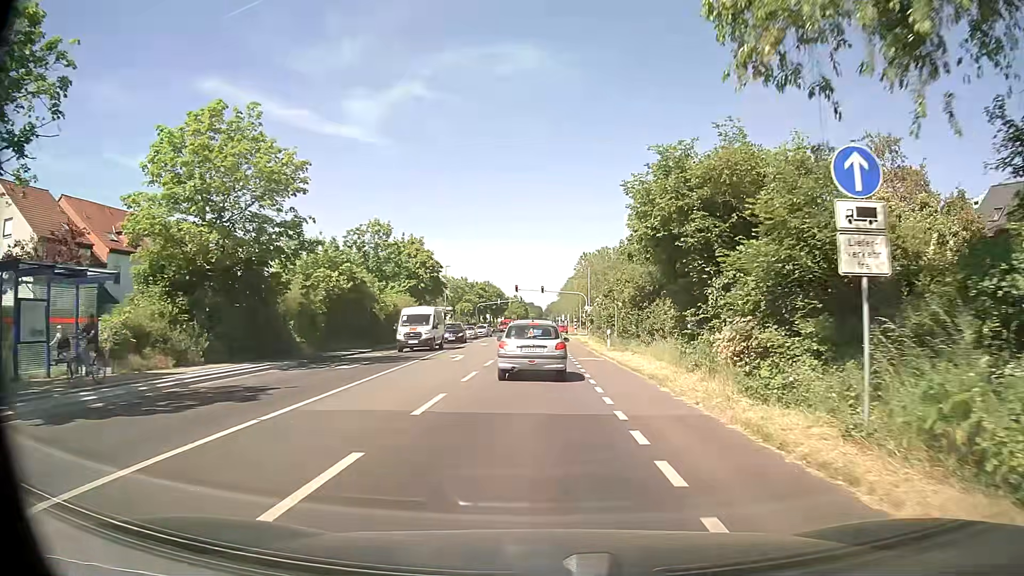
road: secondary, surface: asphalt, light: Day
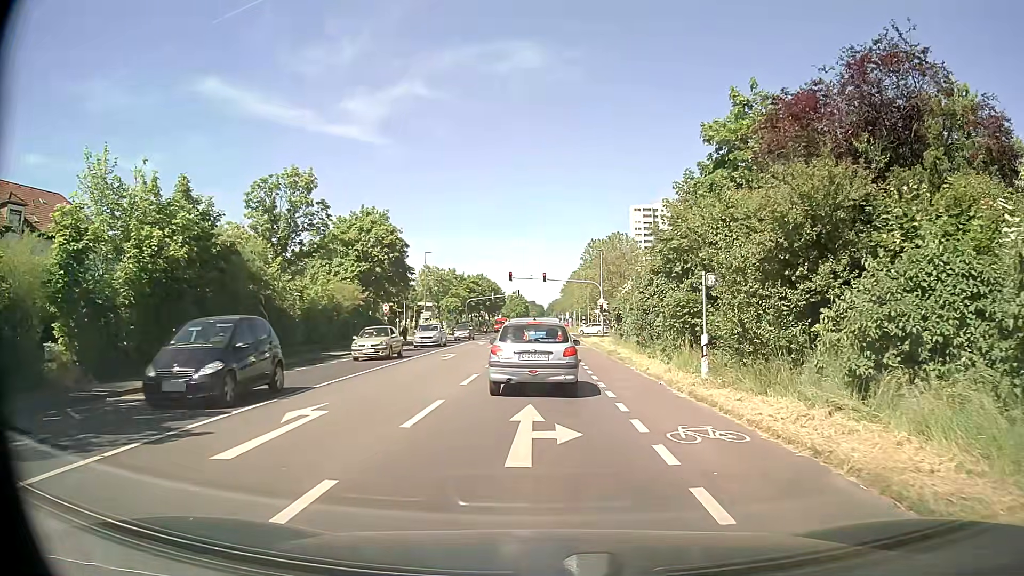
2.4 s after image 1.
(-0.2, +18.7) m; 0°
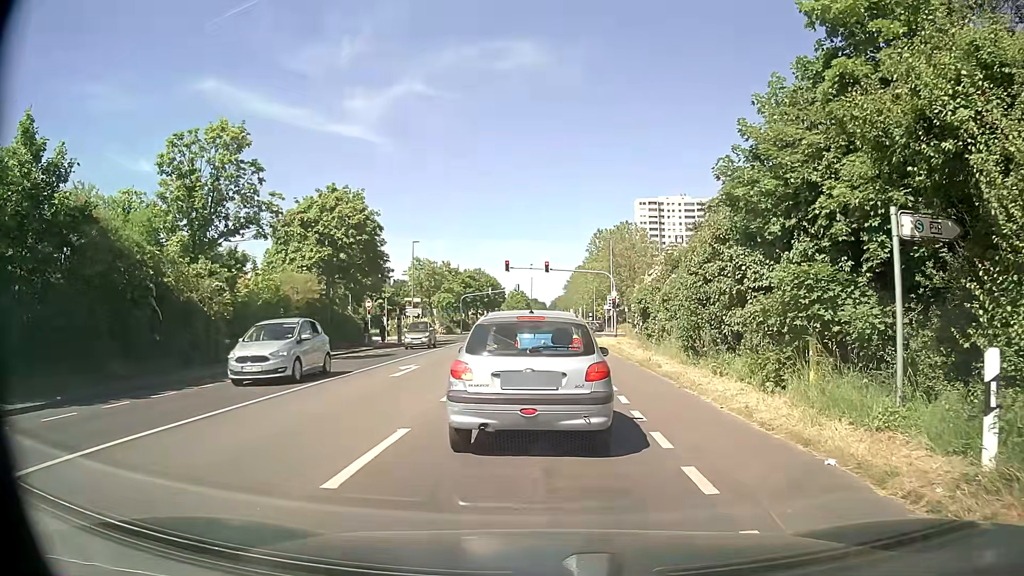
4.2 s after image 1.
(0.0, +8.9) m; -1°
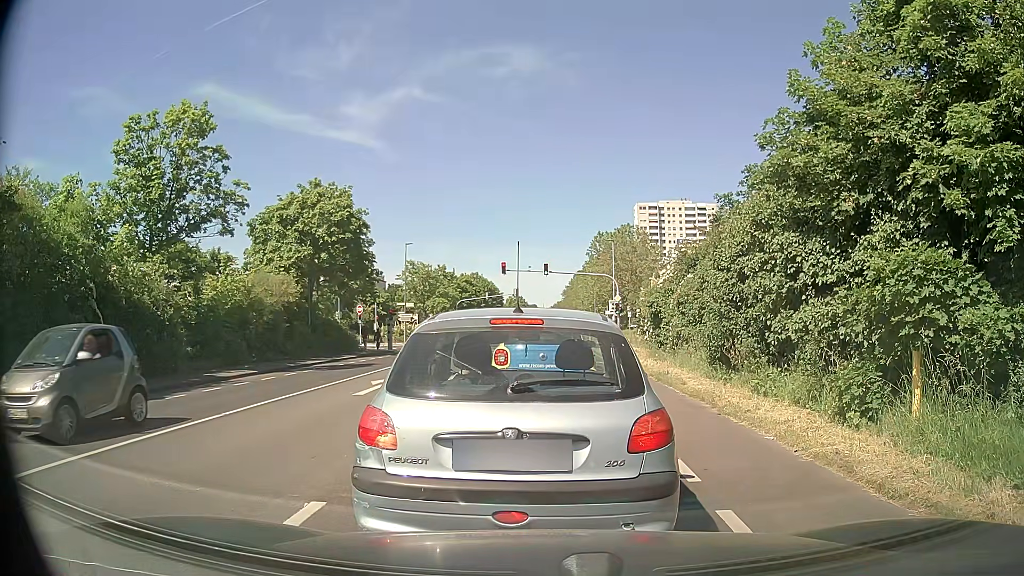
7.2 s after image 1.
(0.0, +3.1) m; -1°
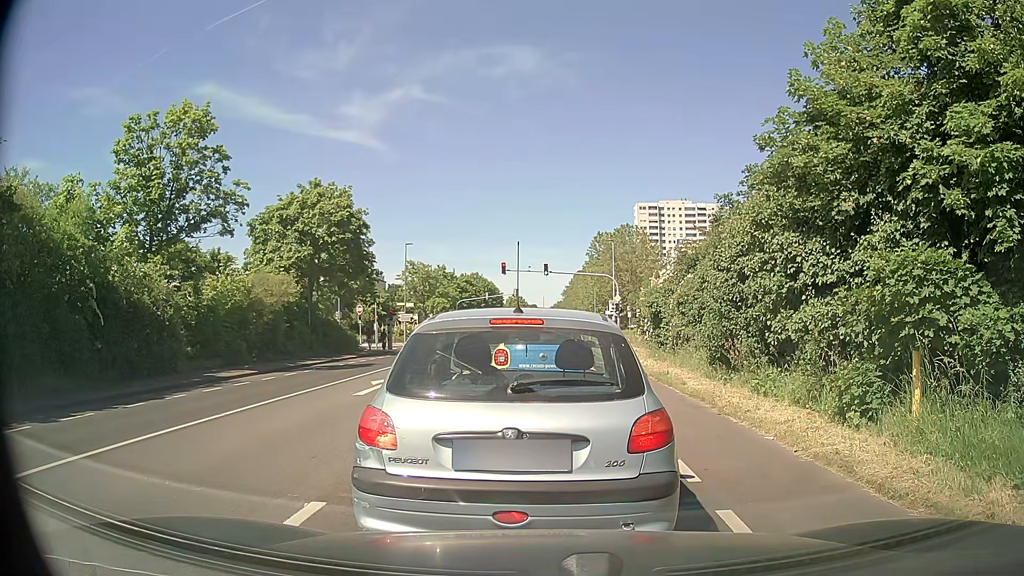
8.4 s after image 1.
(0.0, 0.0) m; 0°
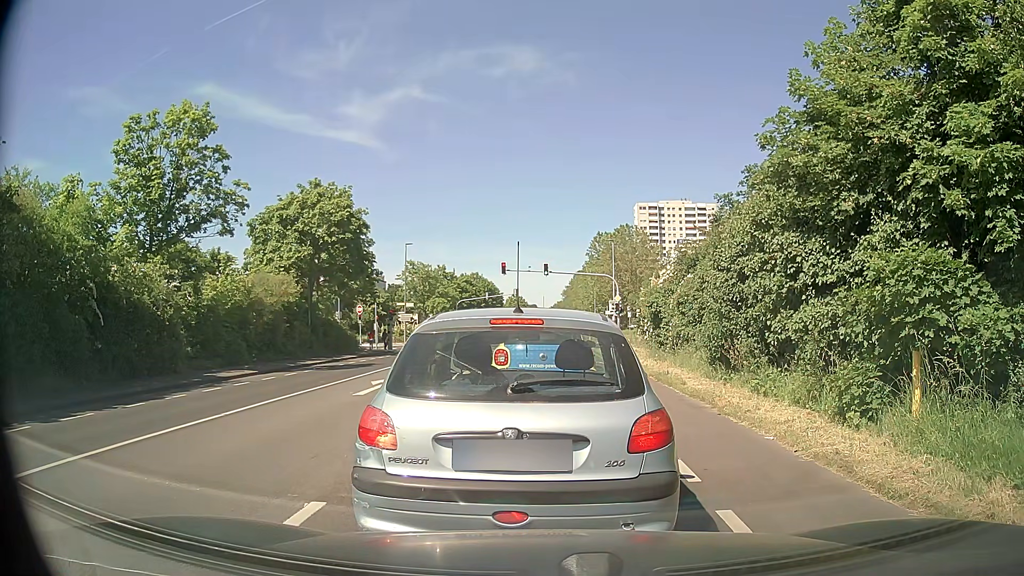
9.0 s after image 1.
(0.0, 0.0) m; 0°
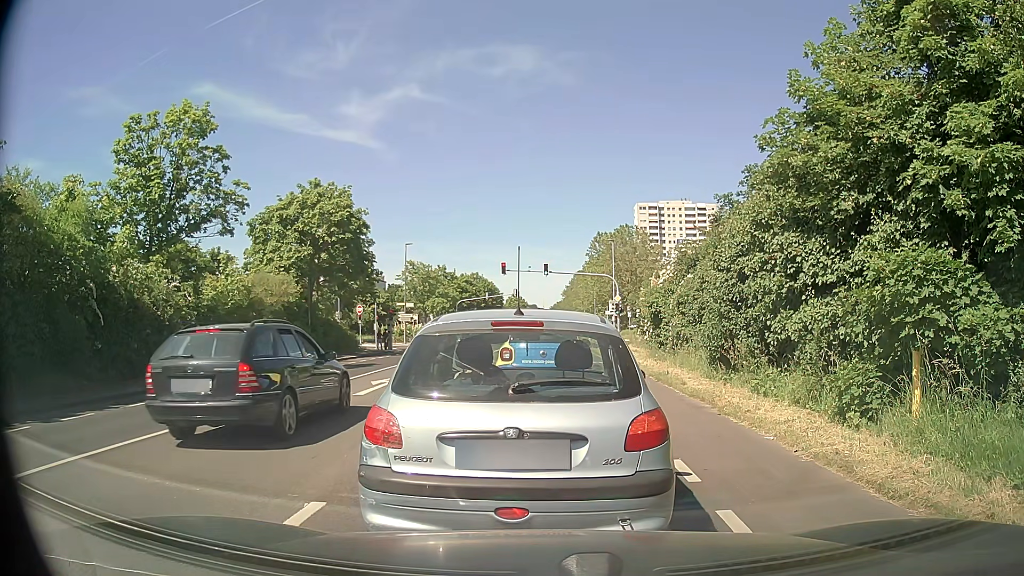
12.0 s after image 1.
(0.0, 0.0) m; 0°
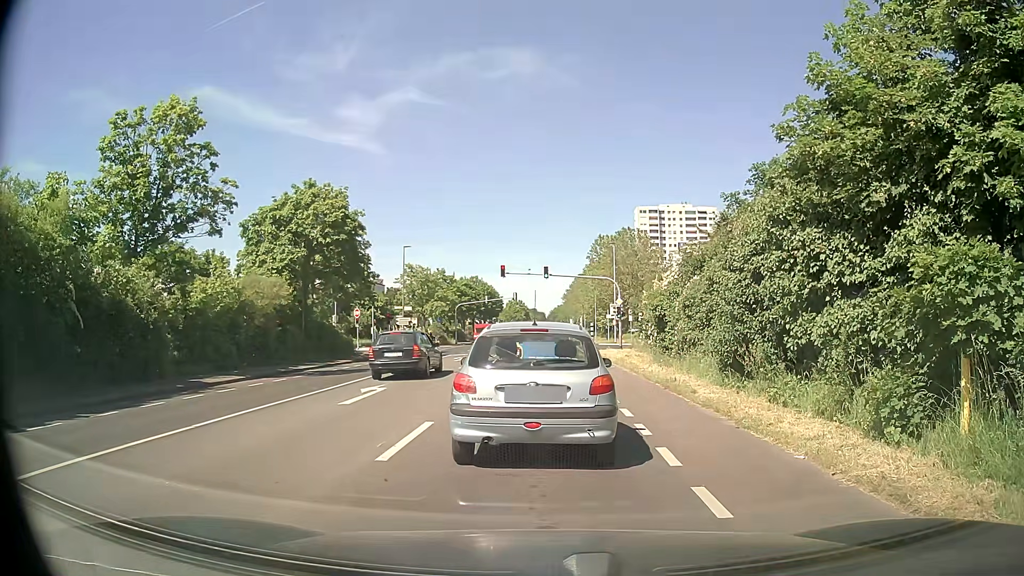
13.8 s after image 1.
(0.0, +1.1) m; +1°
(0, +10) (0, +20) (0, +30) (+1, +40) (+1, +50) (+6, +59) (+14, +64) (+24, +67) (+34, +68) (+44, +69) m
